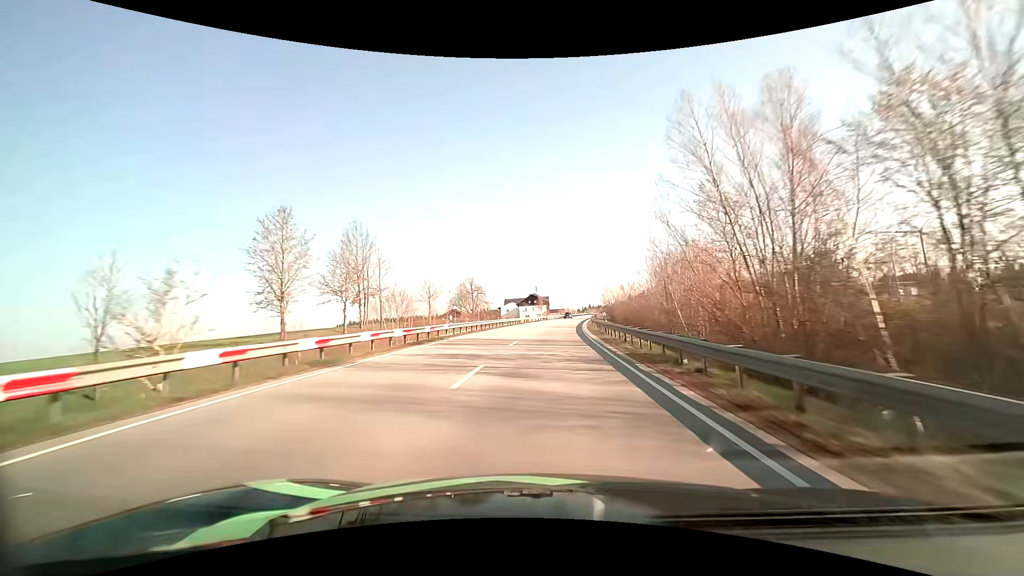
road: primary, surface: asphalt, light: Day
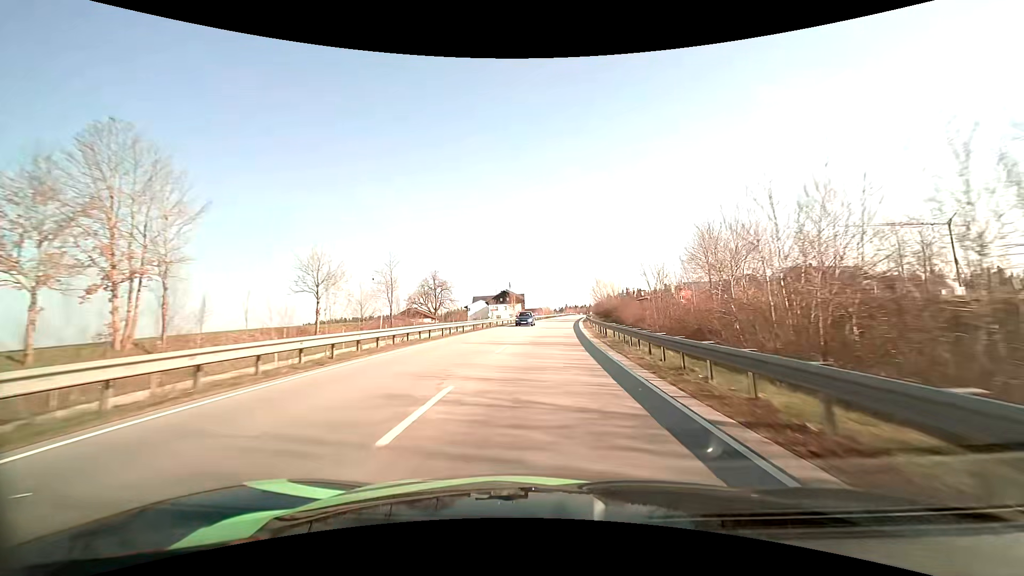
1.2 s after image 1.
(+0.7, +27.4) m; +3°
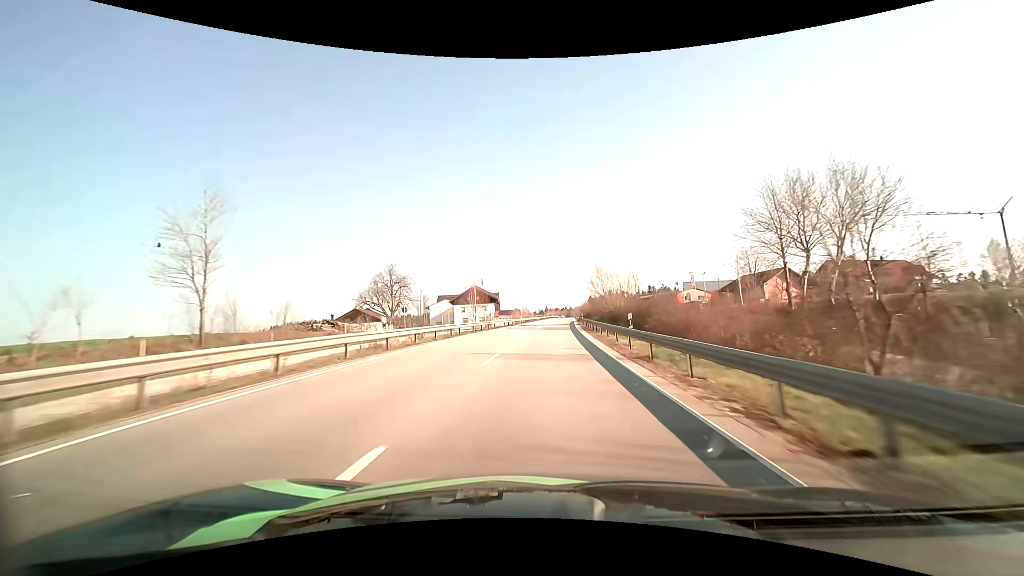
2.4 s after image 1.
(+0.6, +27.7) m; +2°
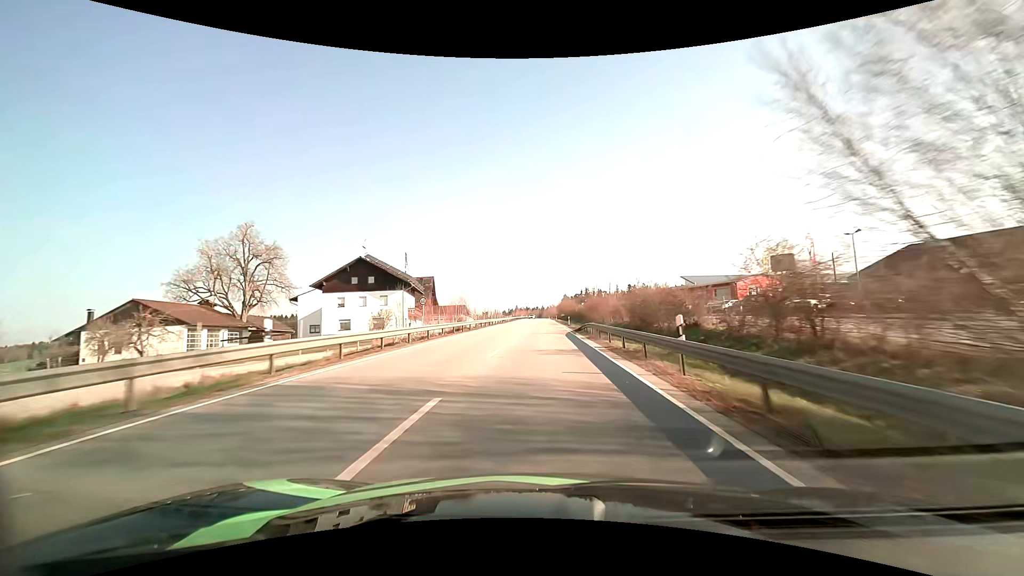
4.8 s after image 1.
(+1.8, +56.3) m; +3°
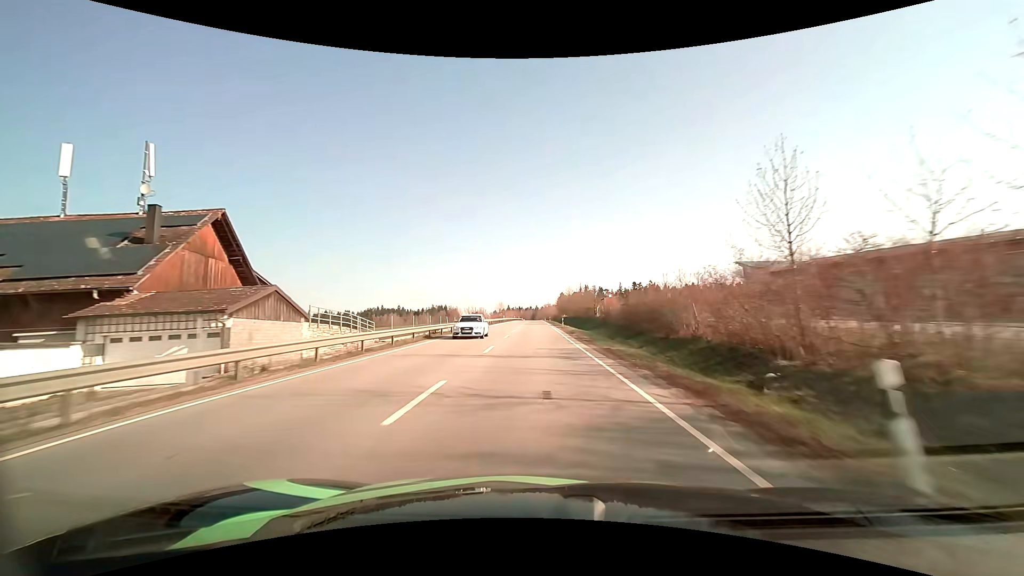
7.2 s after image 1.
(+0.6, +57.1) m; +1°
